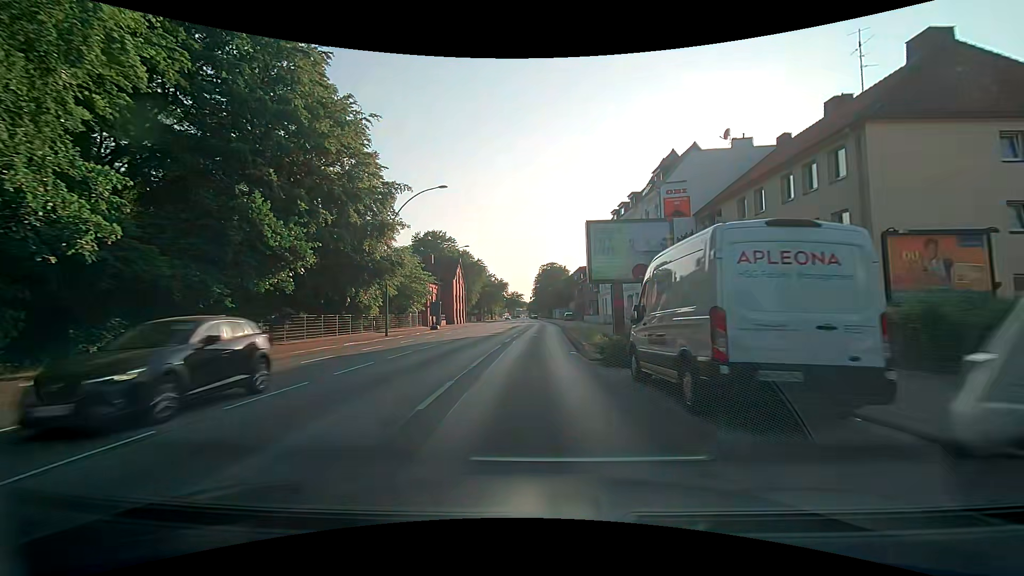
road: primary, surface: asphalt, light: Day
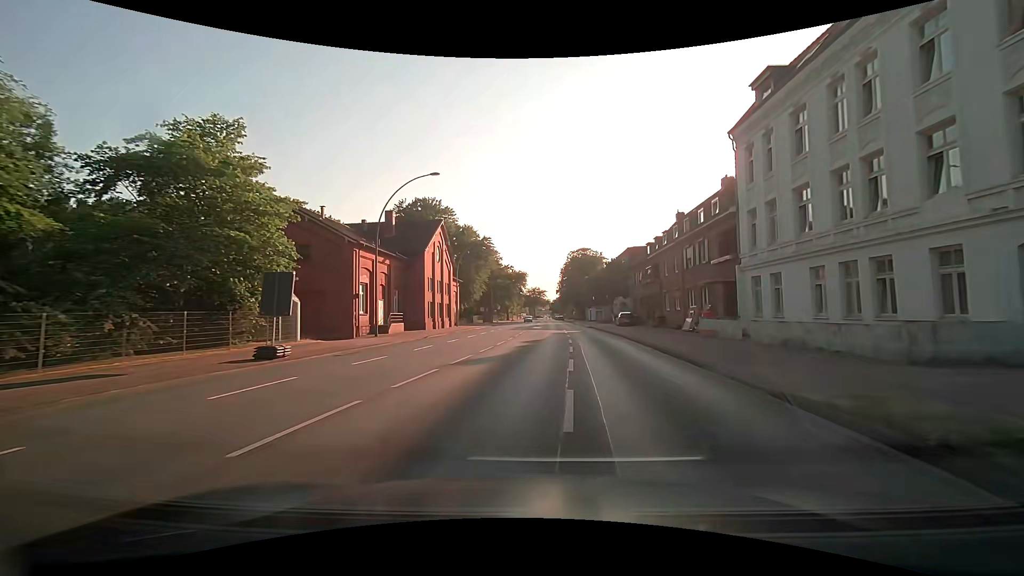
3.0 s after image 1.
(-1.1, +38.8) m; -3°
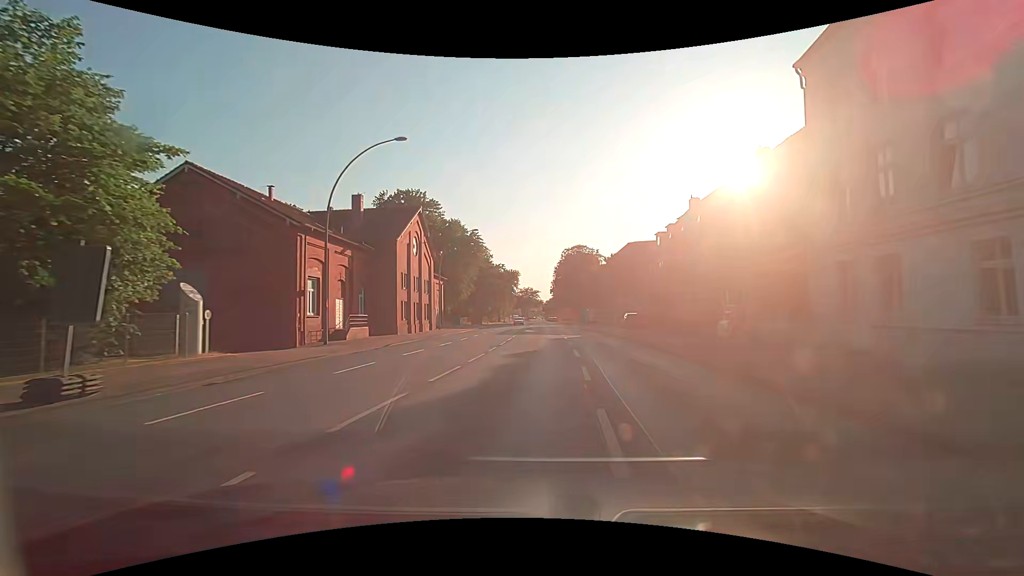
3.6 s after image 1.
(+0.1, +7.7) m; +2°
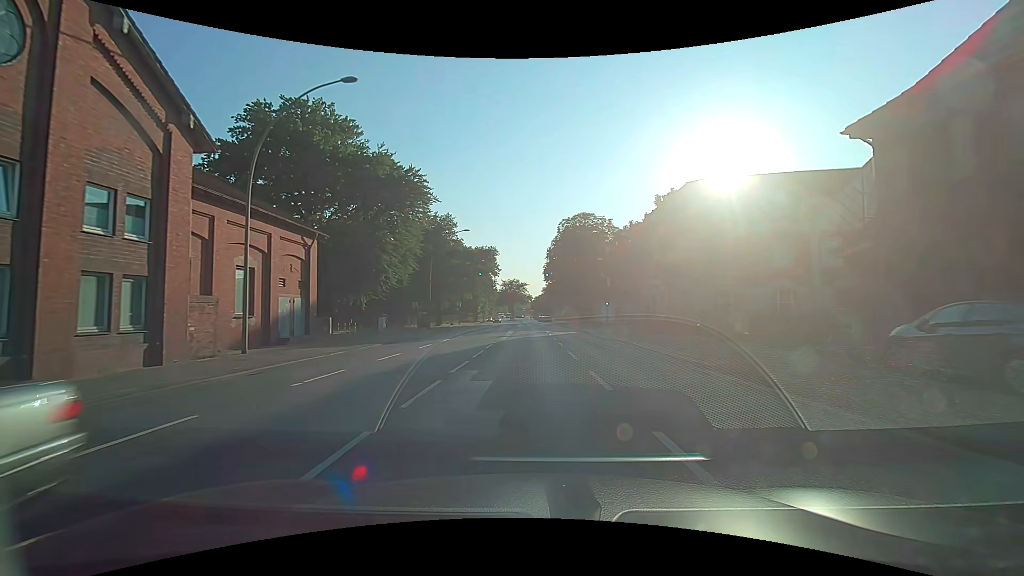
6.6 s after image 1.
(+0.3, +38.7) m; +1°
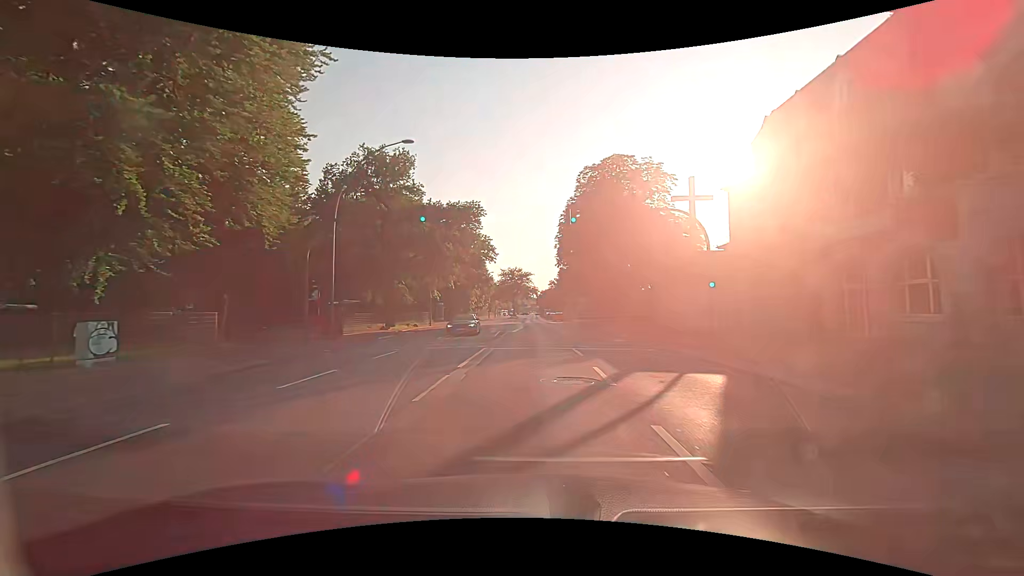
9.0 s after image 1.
(-0.2, +30.9) m; -1°
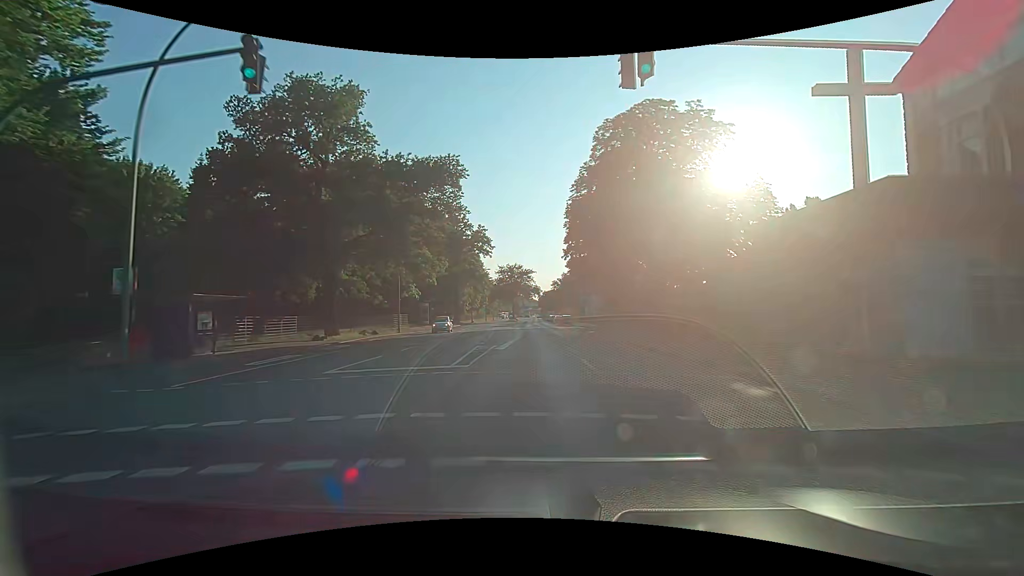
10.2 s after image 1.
(+0.2, +15.5) m; +1°
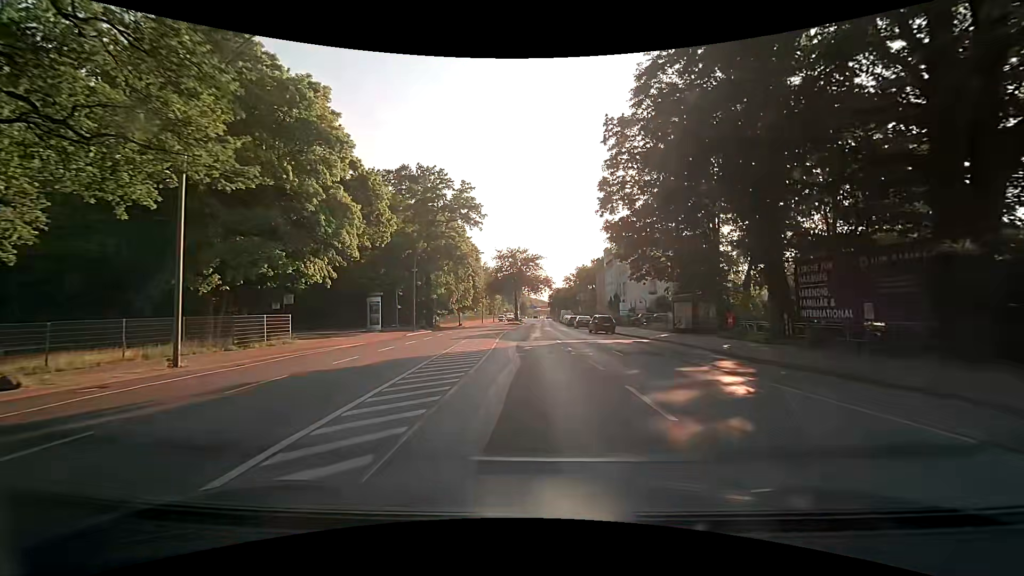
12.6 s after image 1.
(-0.2, +30.7) m; -1°
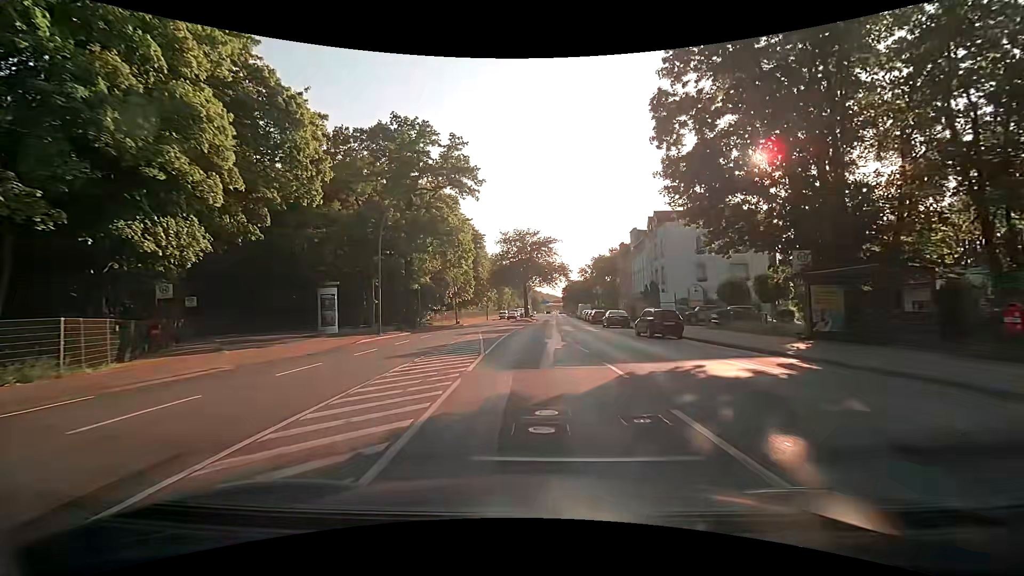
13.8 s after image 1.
(-0.3, +15.3) m; -2°
(0, +10) (0, +20) (+1, +30) (+1, +40) (+1, +50) (+2, +60) (+2, +70) (+3, +80) (+3, +90) (+3, +100) m
